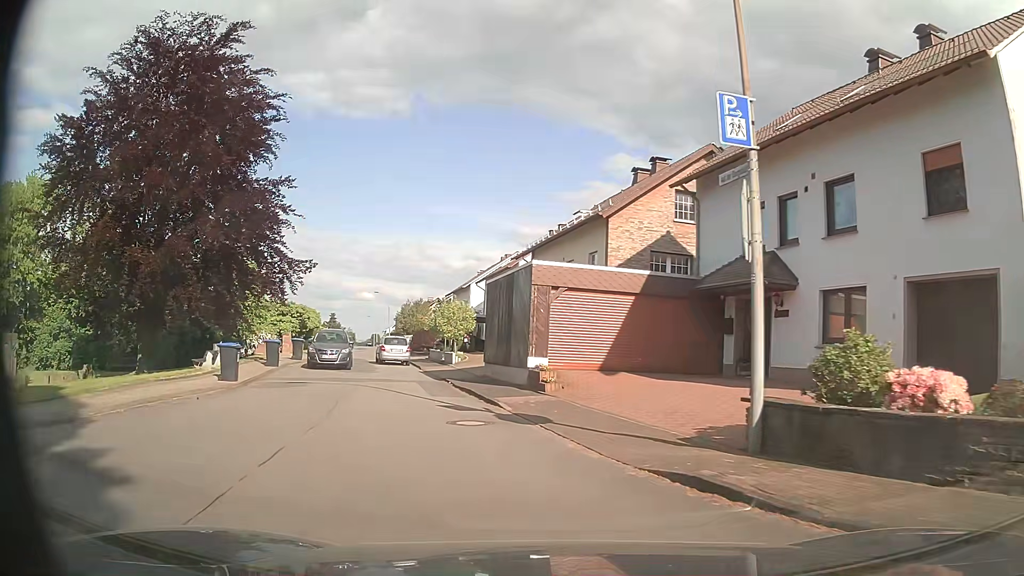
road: residential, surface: asphalt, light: Day
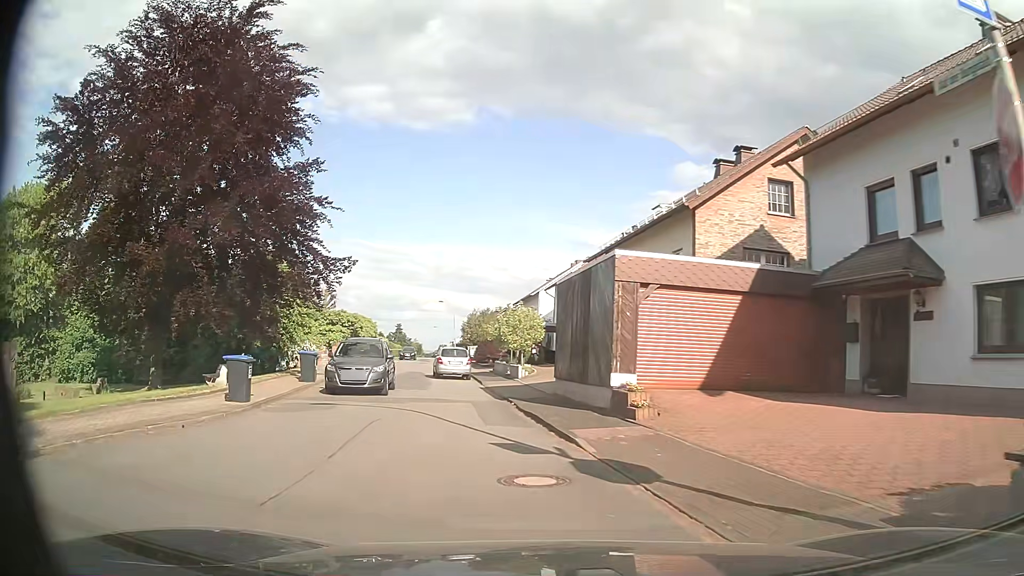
(-0.3, +3.9) m; -7°
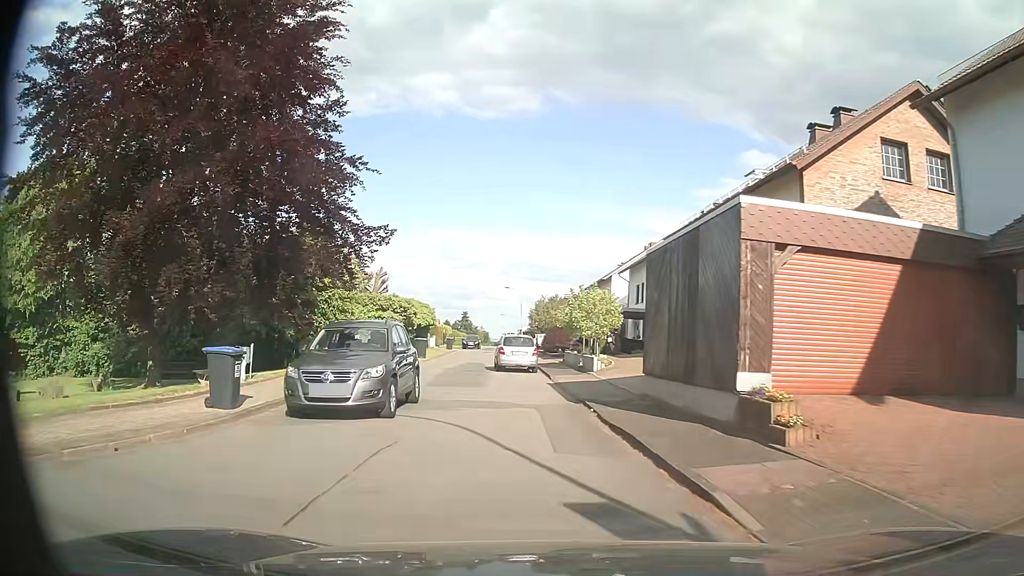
(-0.2, +4.3) m; -5°
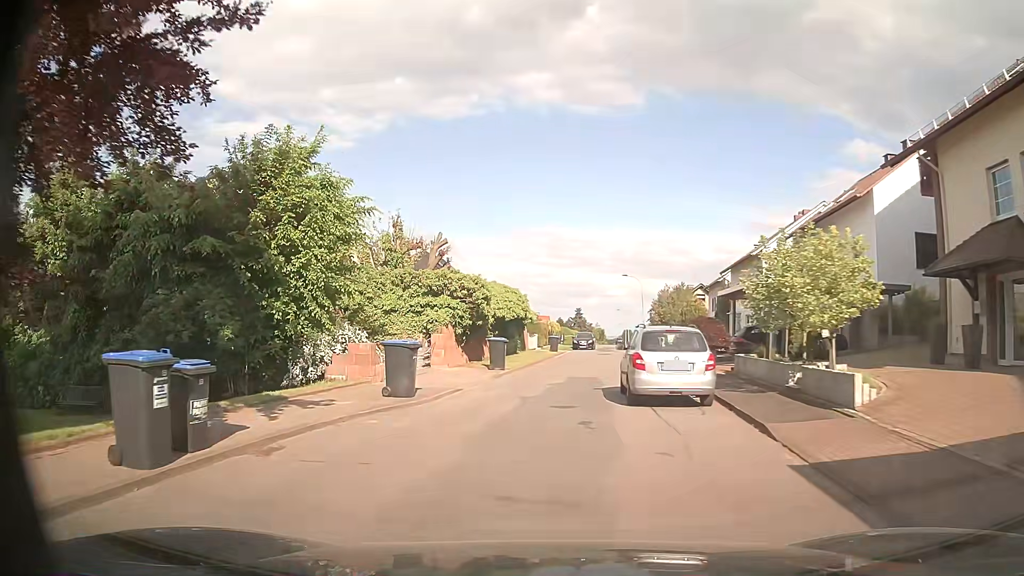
(-1.1, +14.4) m; -10°
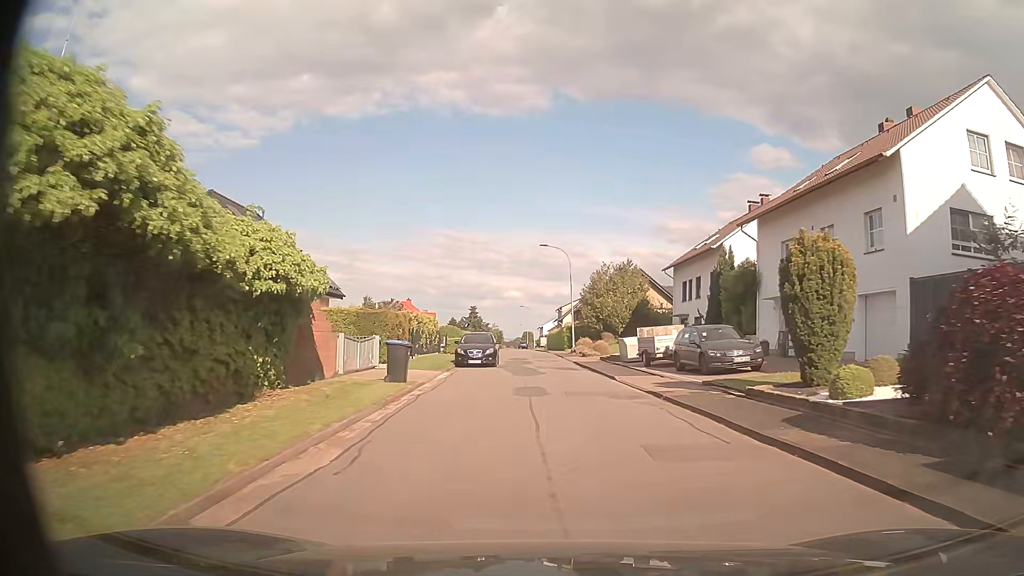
(+1.2, +28.3) m; +8°
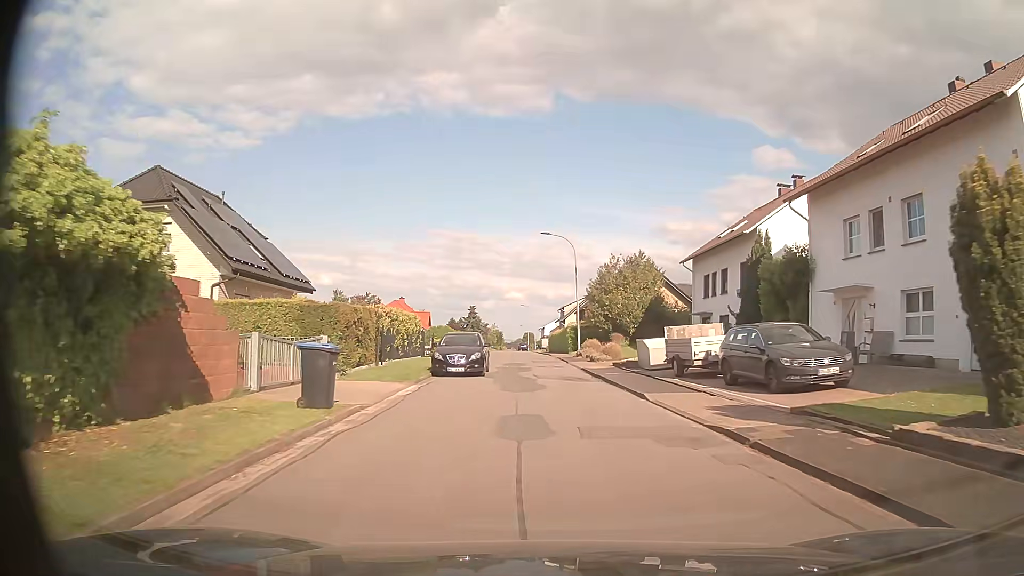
(0.0, +6.3) m; 0°
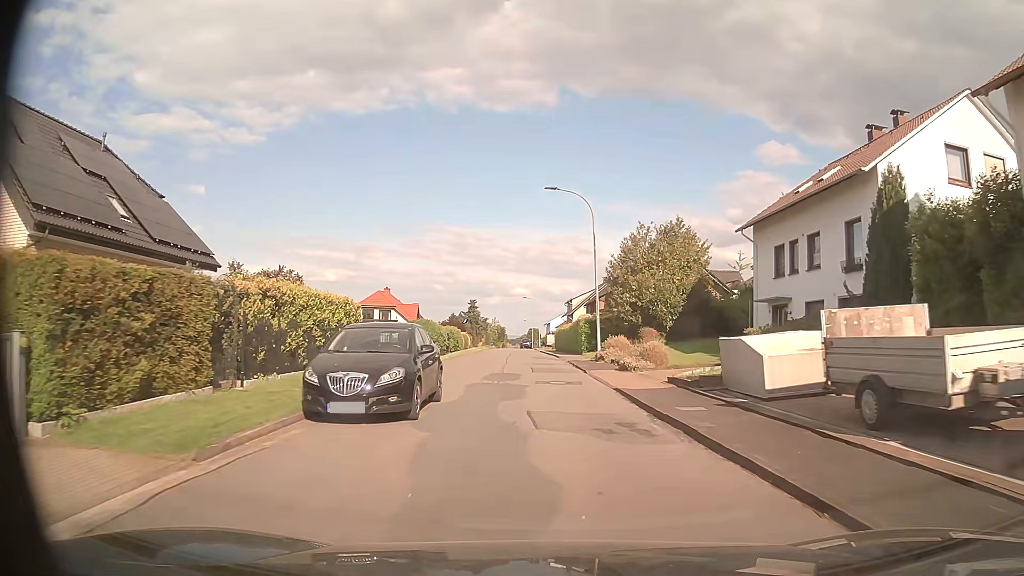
(0.0, +12.6) m; 0°
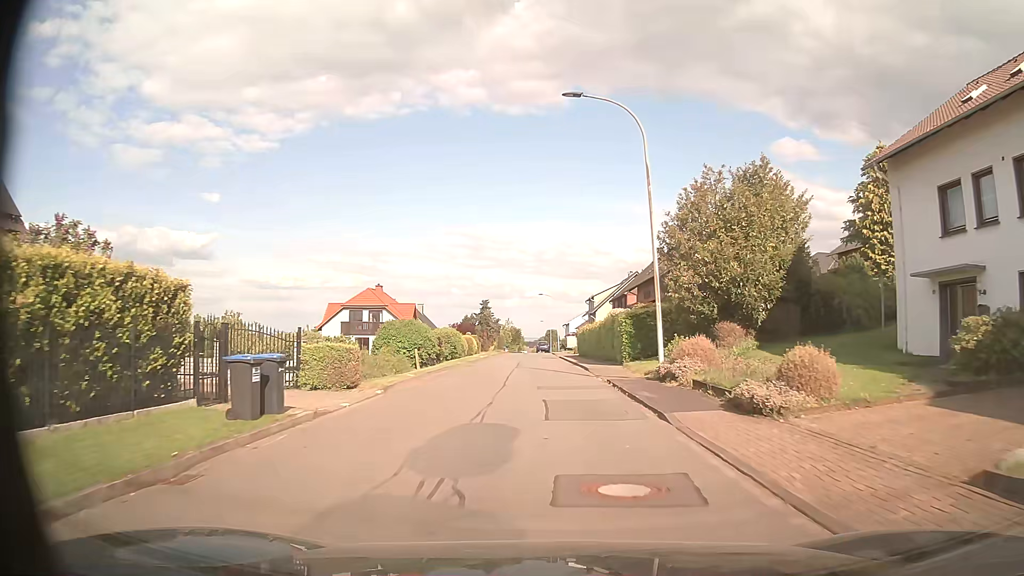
(-0.2, +12.8) m; -2°
(0, +10) (0, +20) (0, +30) (-1, +40) (-1, +50) (-1, +60) (-2, +70) (-2, +80) (-3, +90) (-3, +100) m
